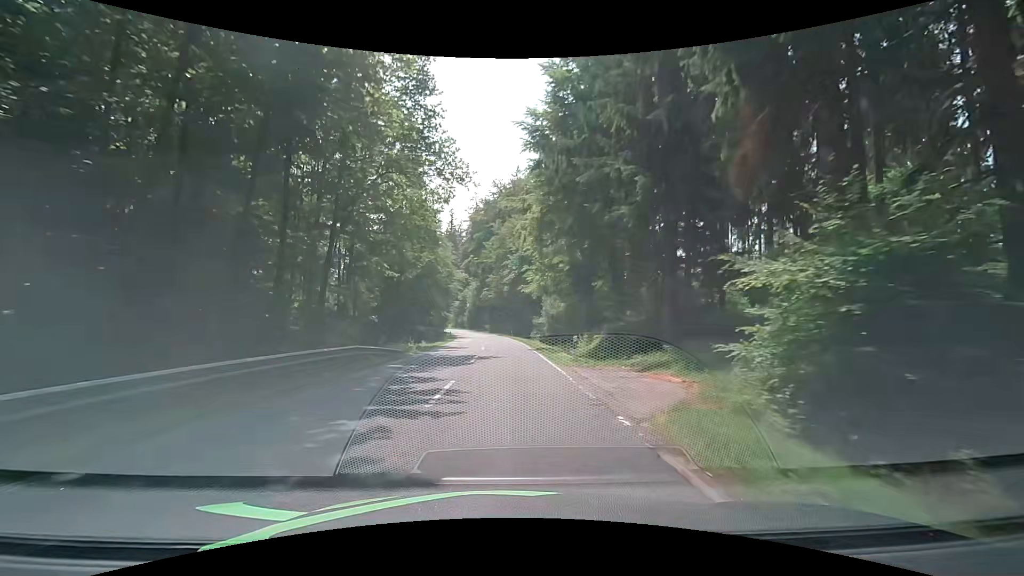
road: secondary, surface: asphalt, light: Day
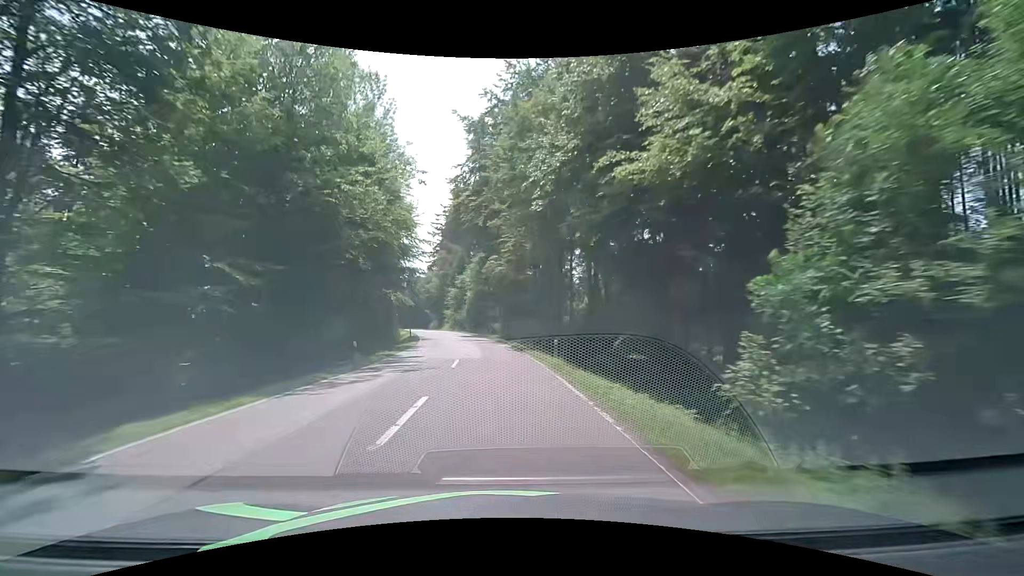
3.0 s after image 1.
(-0.9, +46.8) m; -3°
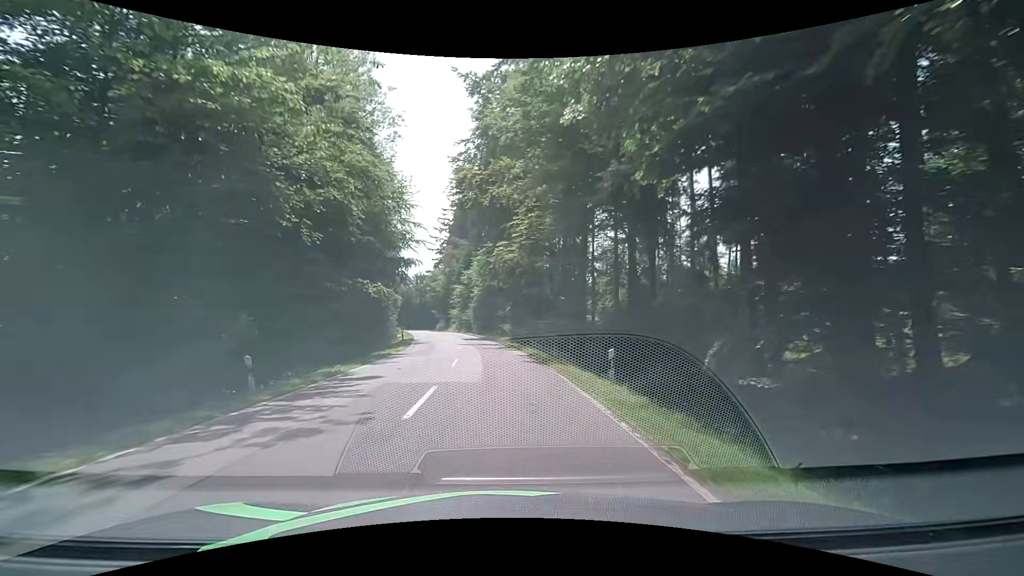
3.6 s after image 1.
(-0.1, +9.3) m; -1°
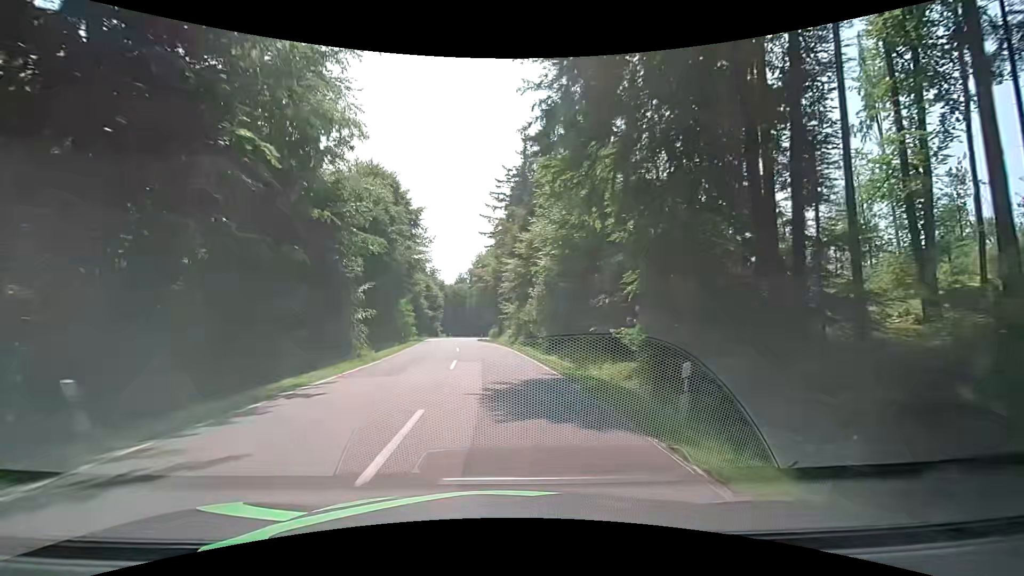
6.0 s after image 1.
(-2.6, +36.3) m; -8°
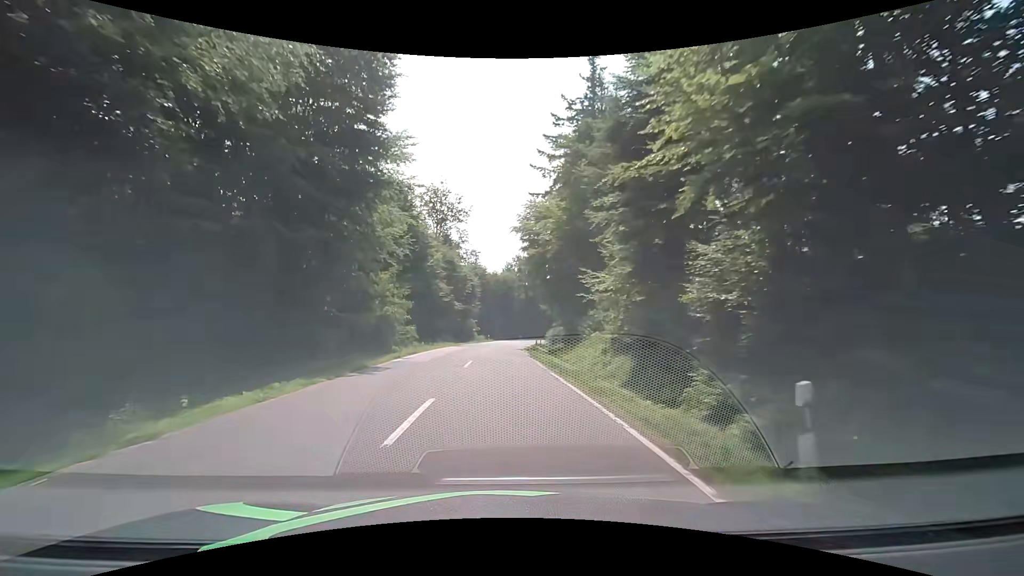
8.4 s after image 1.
(-2.0, +34.7) m; -5°
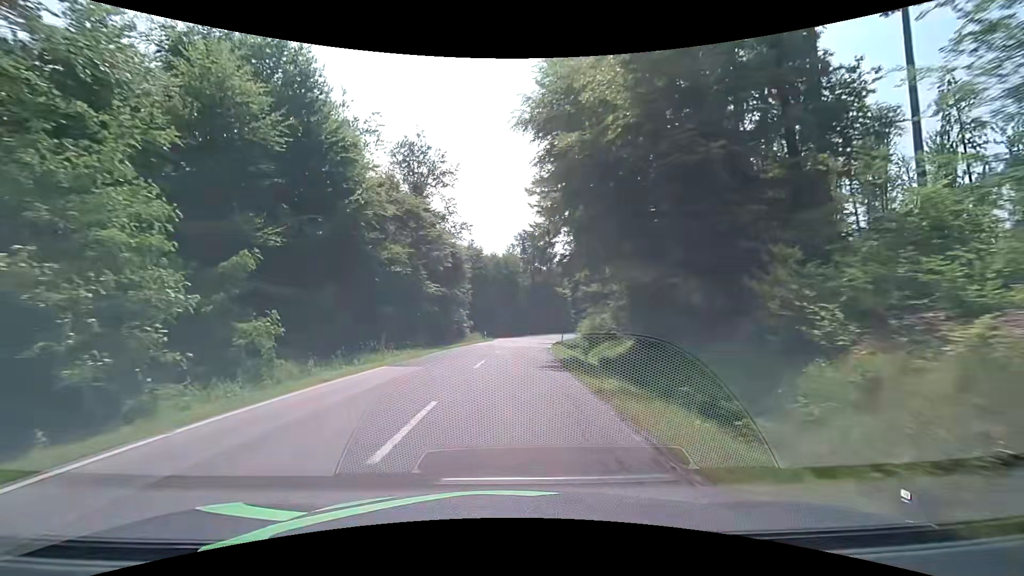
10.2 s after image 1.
(-0.5, +25.0) m; -1°
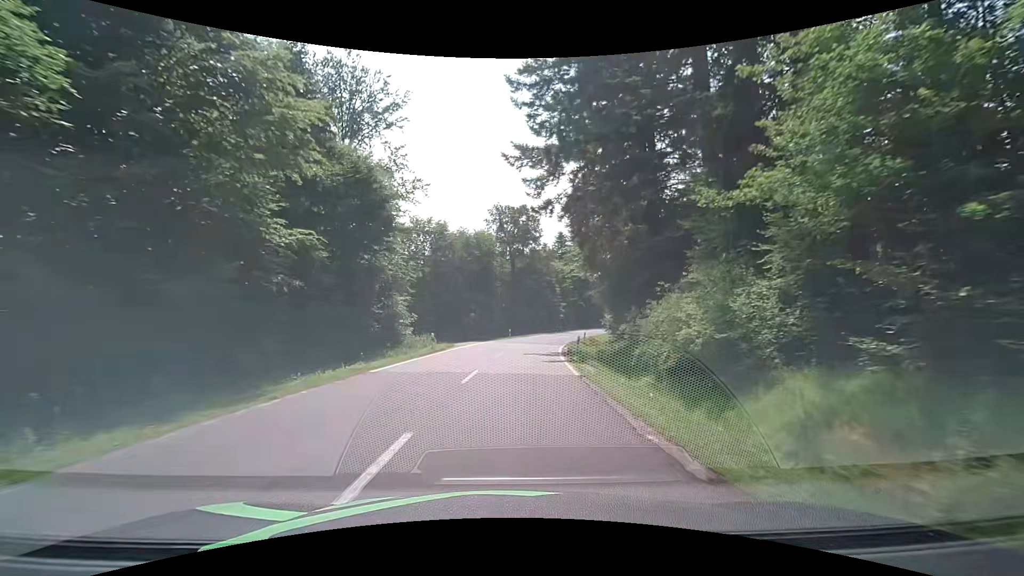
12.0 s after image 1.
(+0.3, +24.5) m; +3°
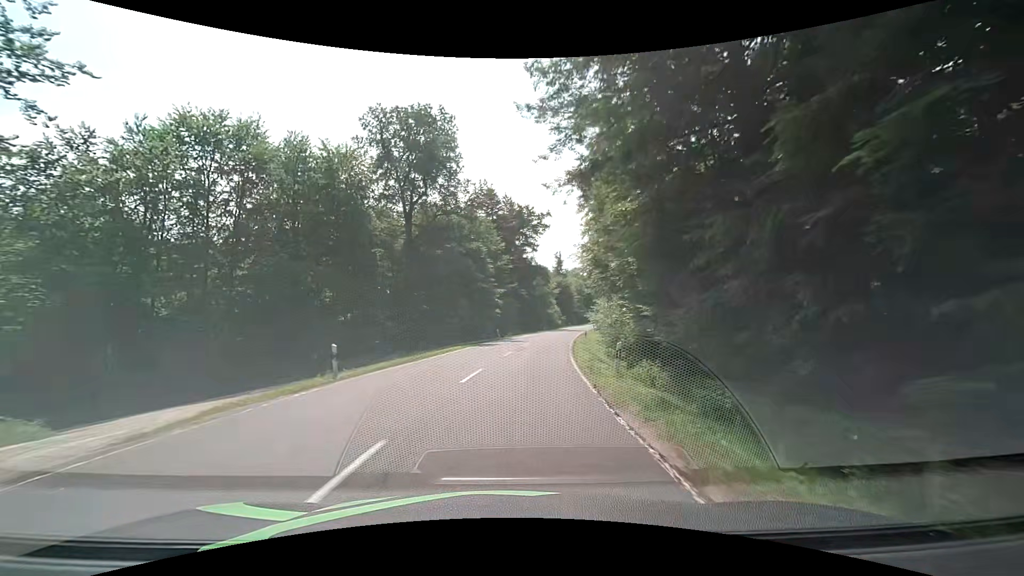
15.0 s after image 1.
(+2.8, +40.6) m; +9°
(0, +10) (+1, +20) (+1, +30) (+3, +40) (+4, +50) (+6, +60) (+8, +69) (+10, +79) (+12, +89) (+15, +99) m
